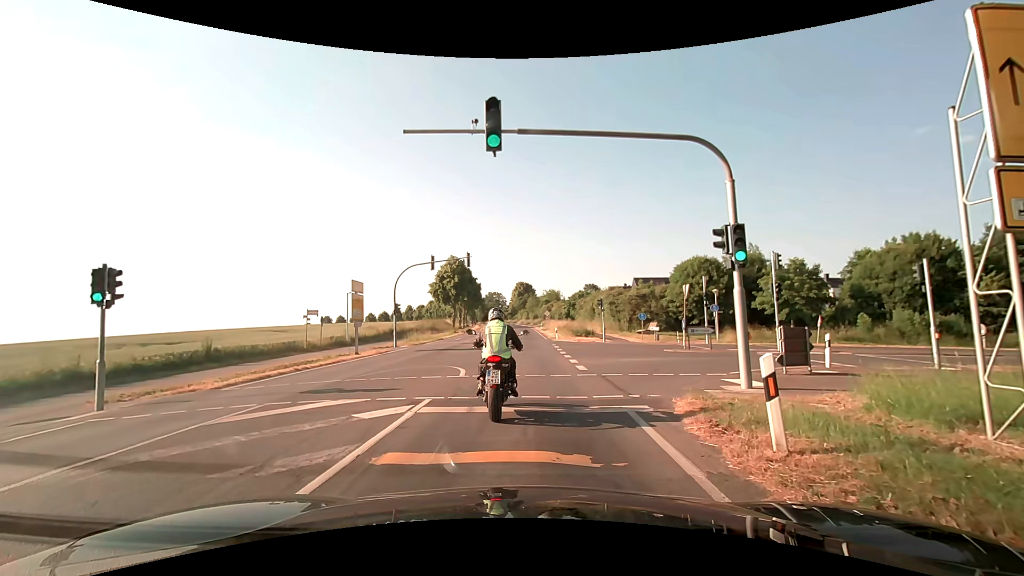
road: secondary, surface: asphalt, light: Day
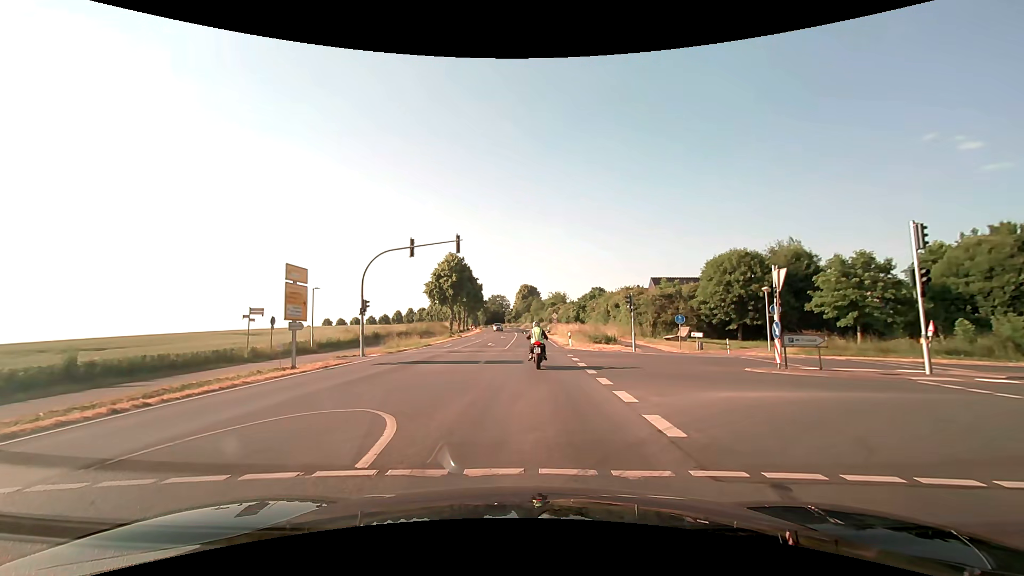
(0.0, +9.4) m; 0°
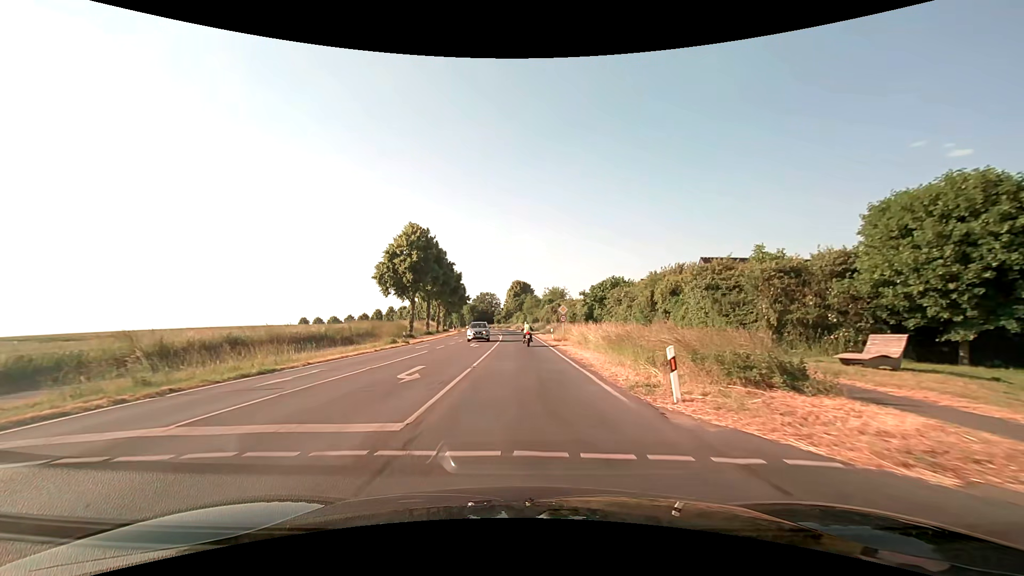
(+0.1, +26.9) m; 0°
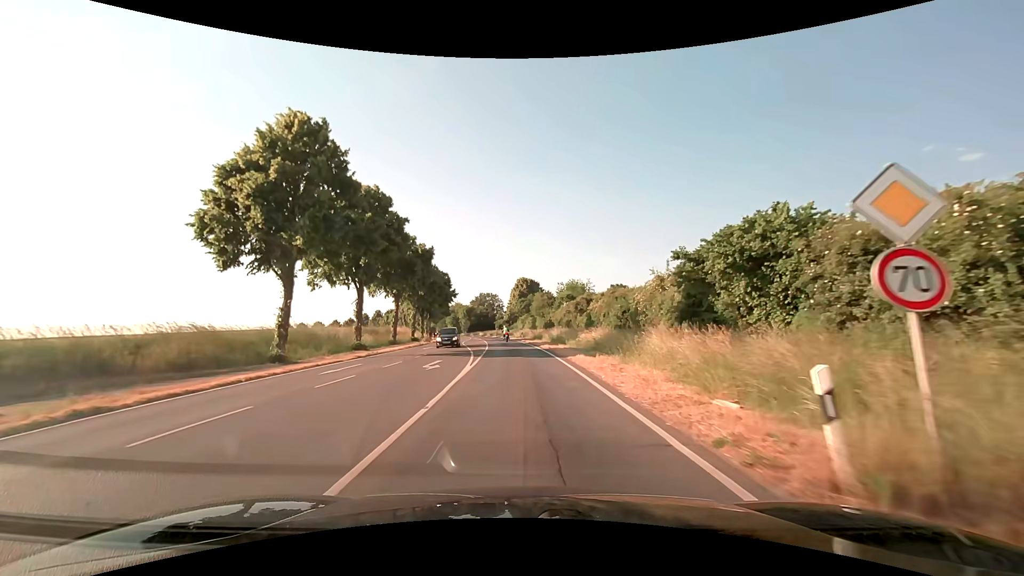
(-0.4, +36.3) m; -1°
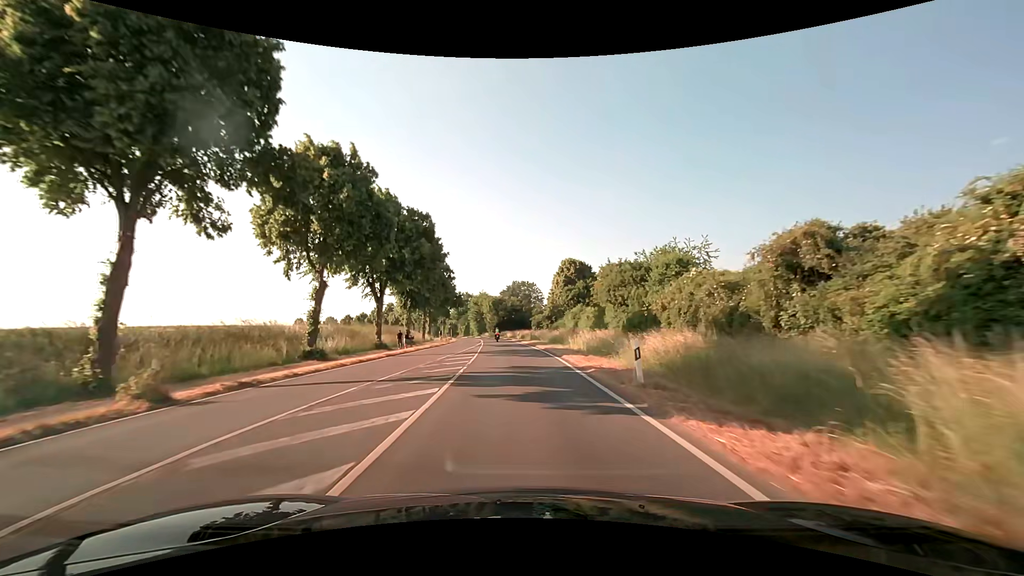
(-1.7, +46.2) m; -4°
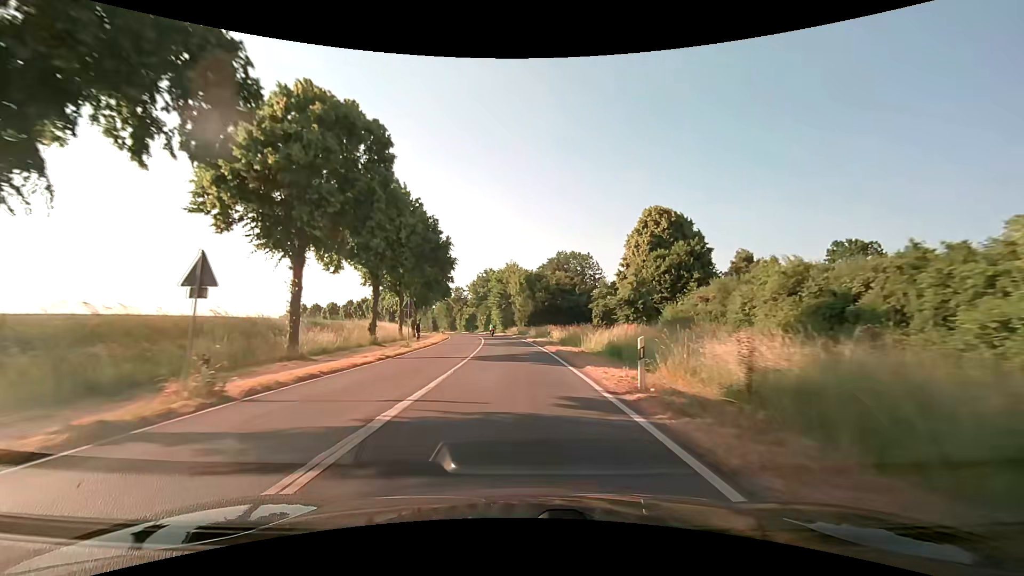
(-2.1, +51.3) m; -4°
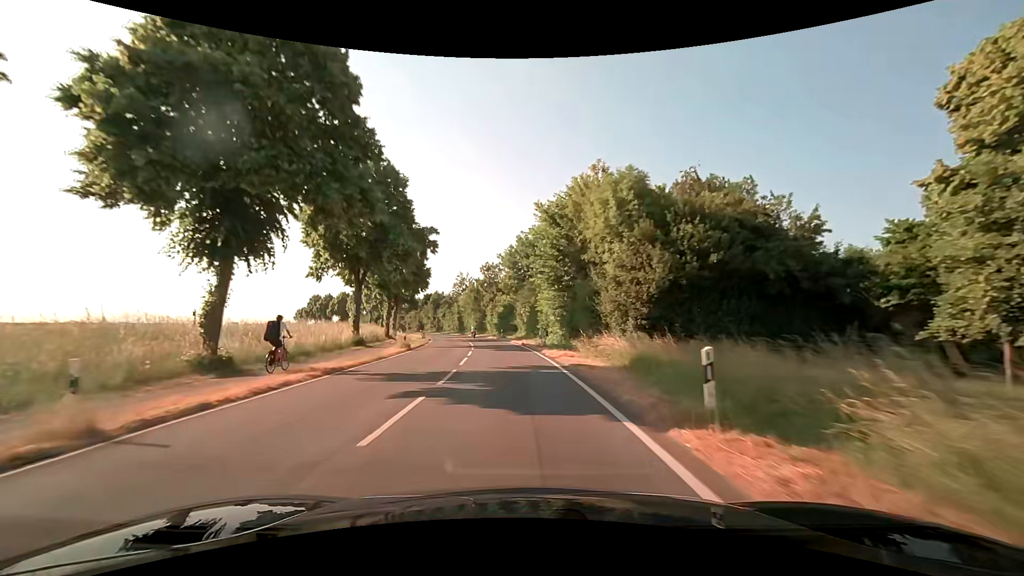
(-2.6, +52.4) m; -7°
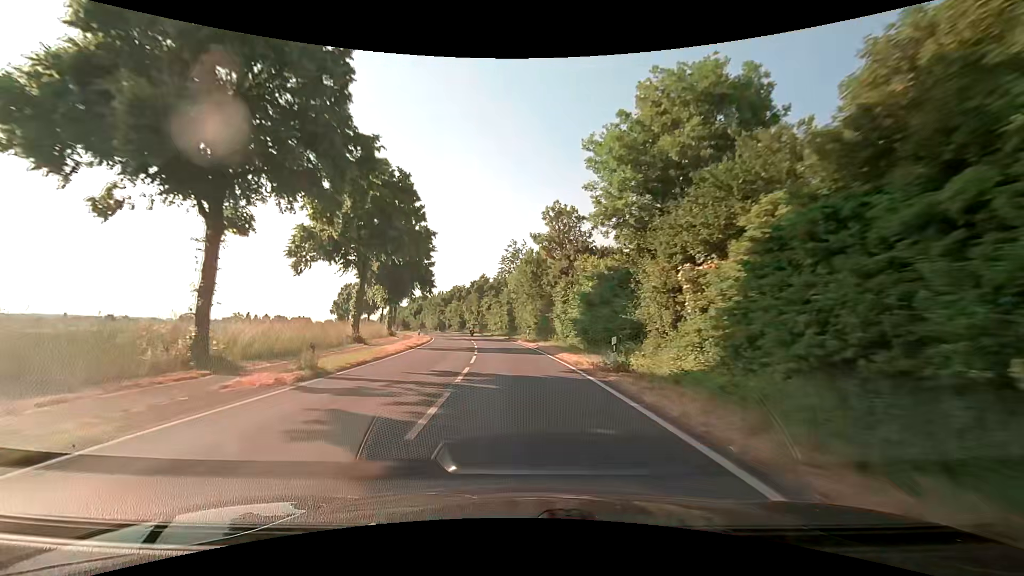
(-2.8, +42.5) m; -7°
(0, +10) (-1, +20) (-1, +30) (-2, +40) (-4, +50) (-5, +60) (-7, +69) (-10, +79) (-13, +89) (-16, +98) m
